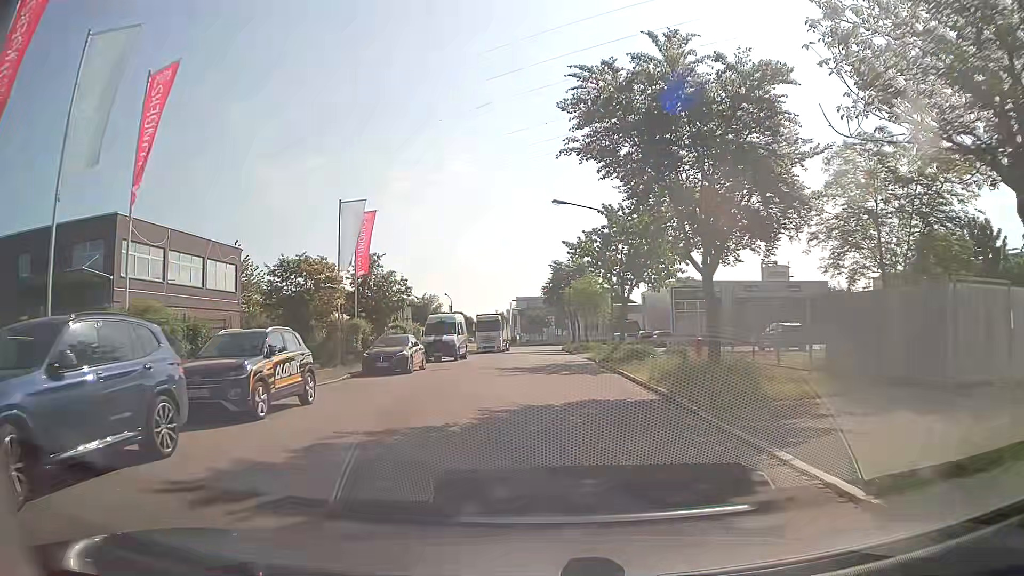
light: Day
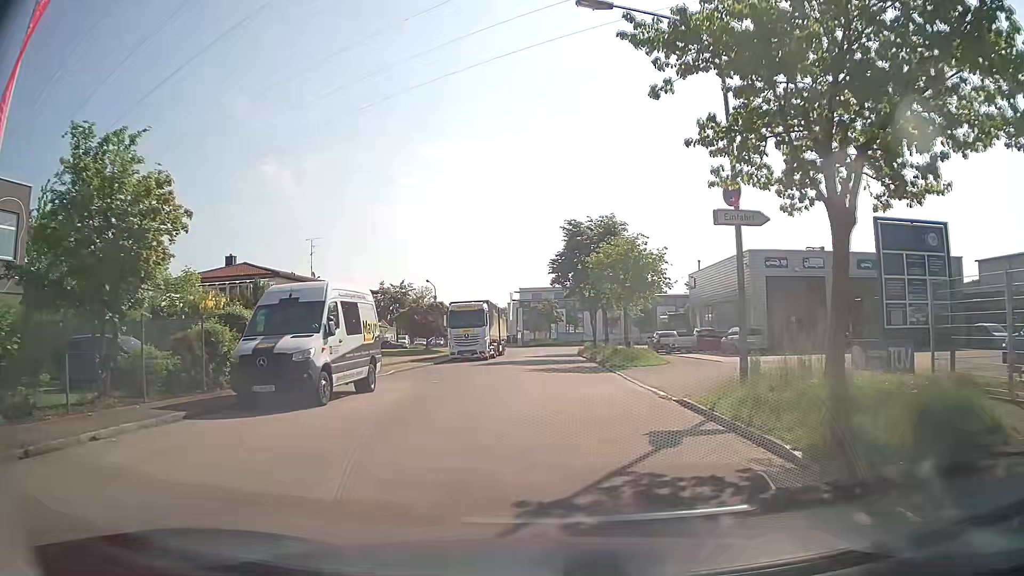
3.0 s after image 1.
(-0.2, +23.5) m; -1°
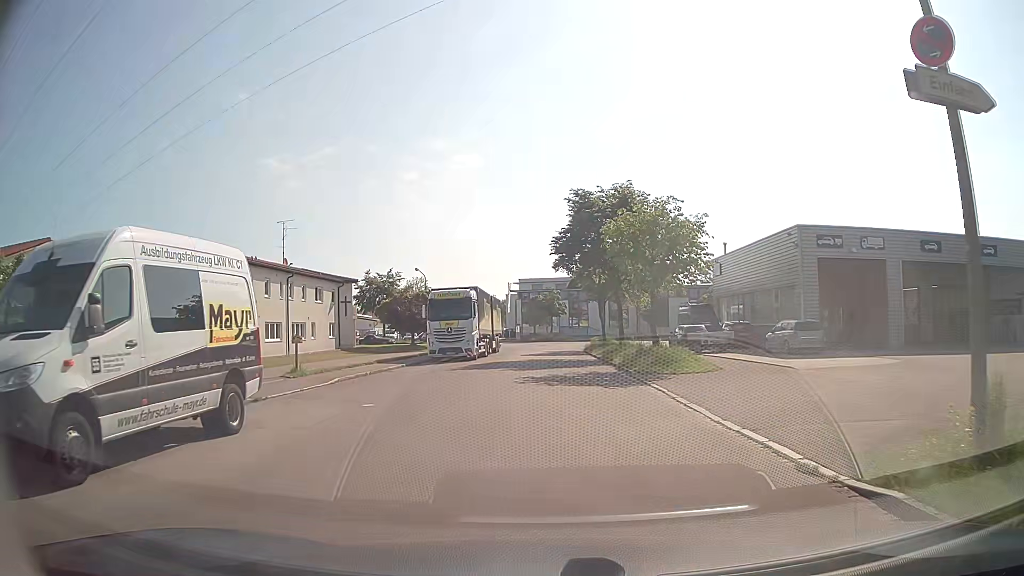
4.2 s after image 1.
(0.0, +7.9) m; 0°
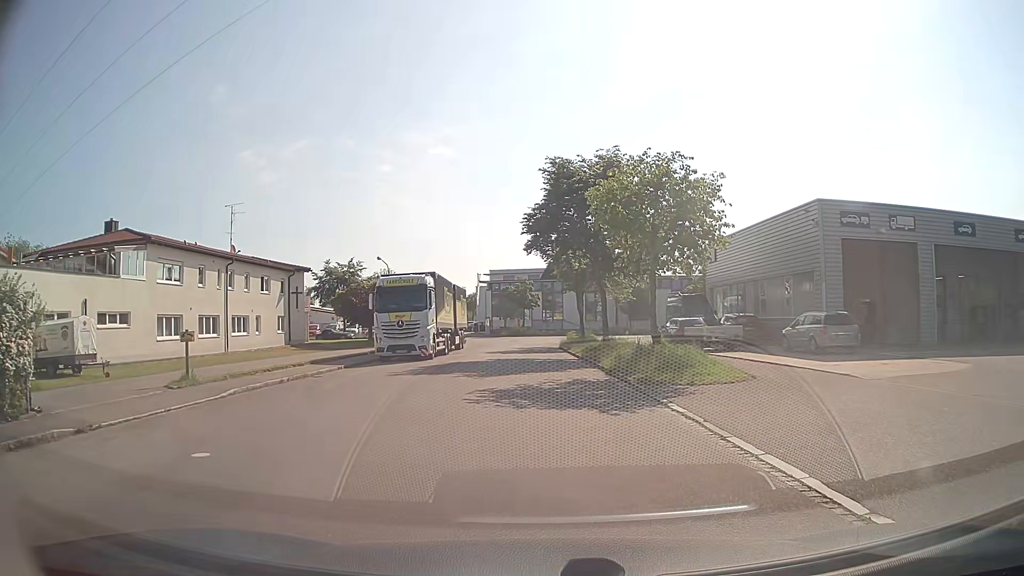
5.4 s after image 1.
(0.0, +5.5) m; +2°
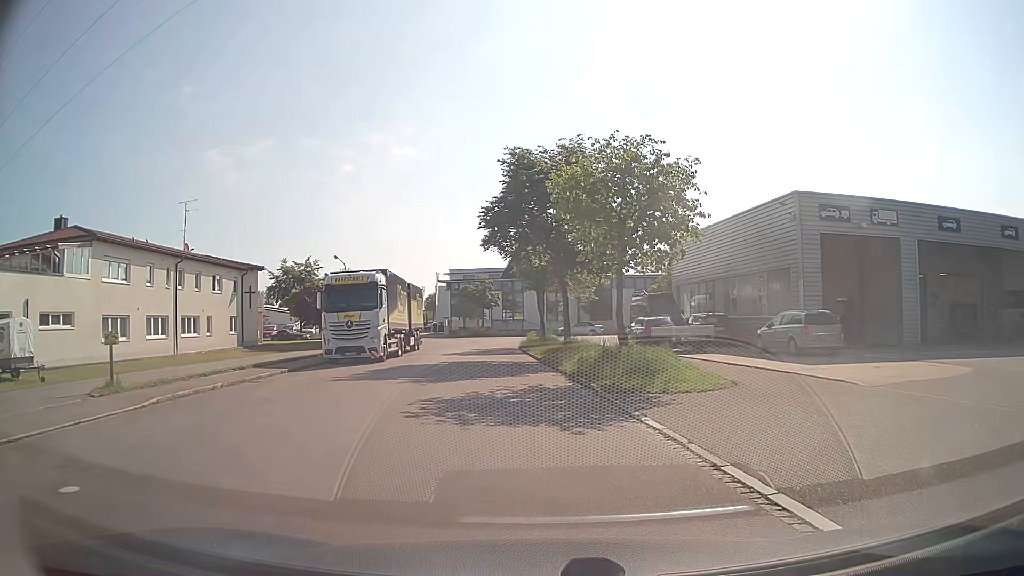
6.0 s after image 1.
(0.0, +1.7) m; +6°
